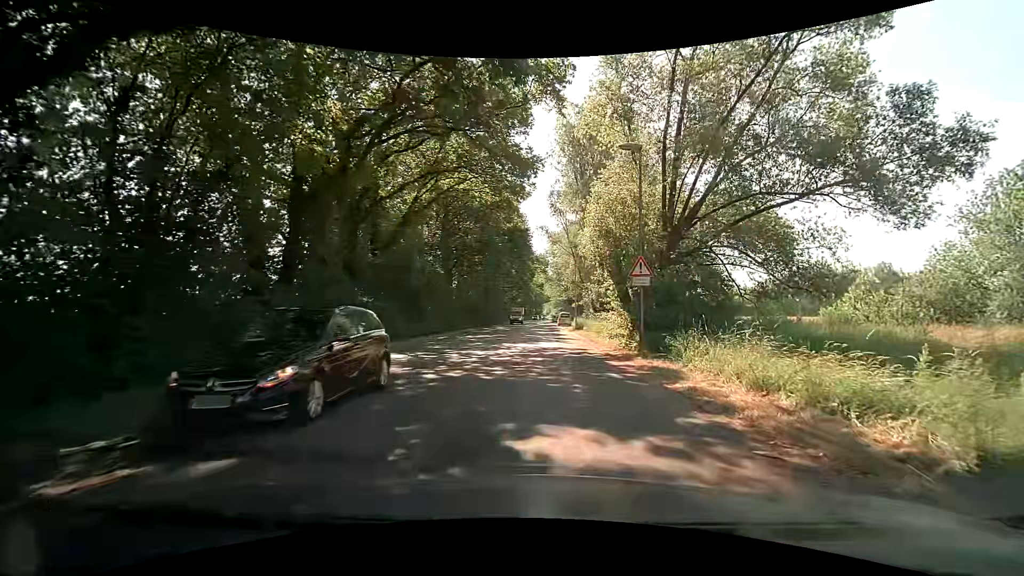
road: tertiary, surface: asphalt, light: Day
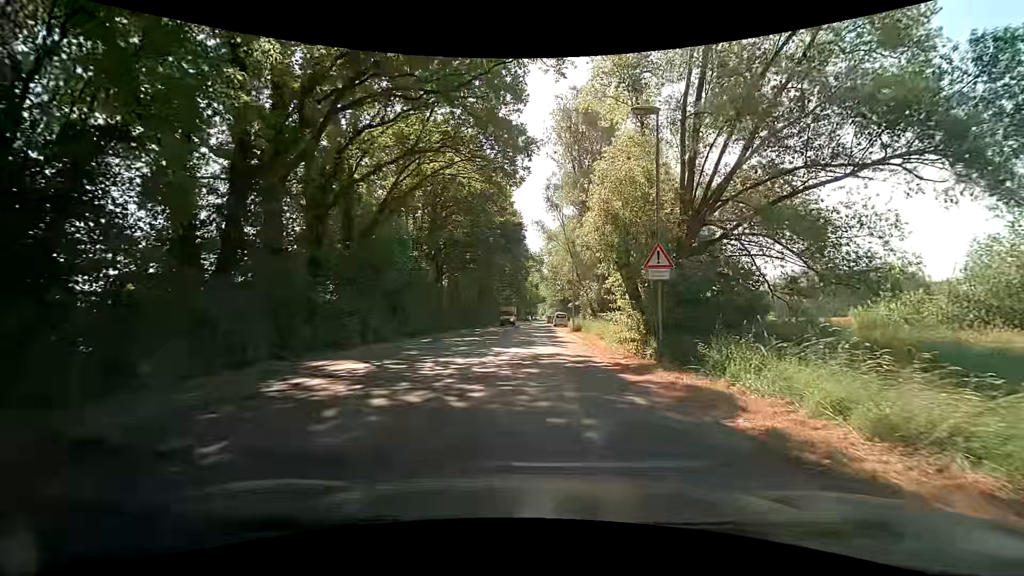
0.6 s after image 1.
(0.0, +3.4) m; 0°
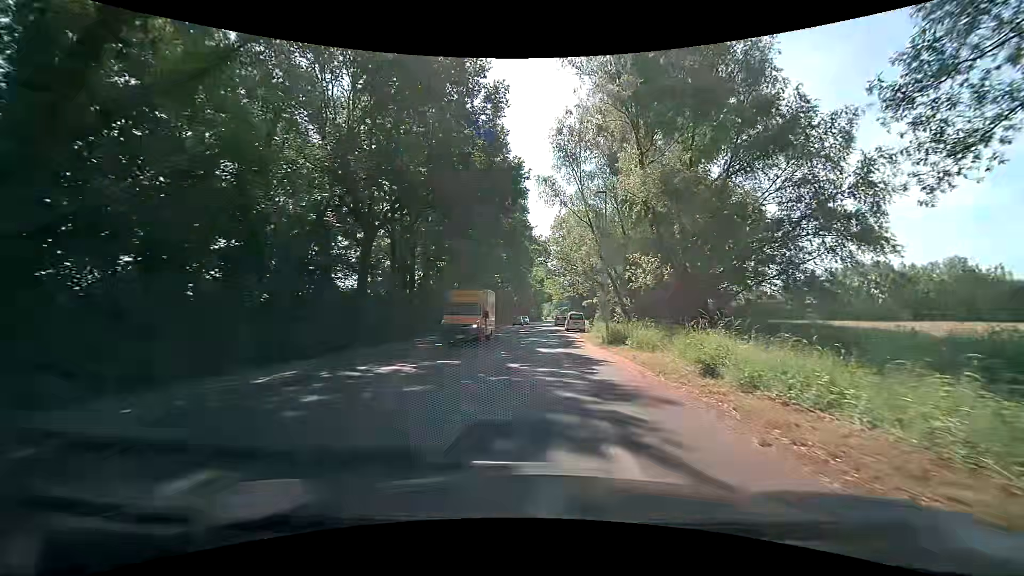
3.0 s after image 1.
(+0.1, +17.8) m; 0°
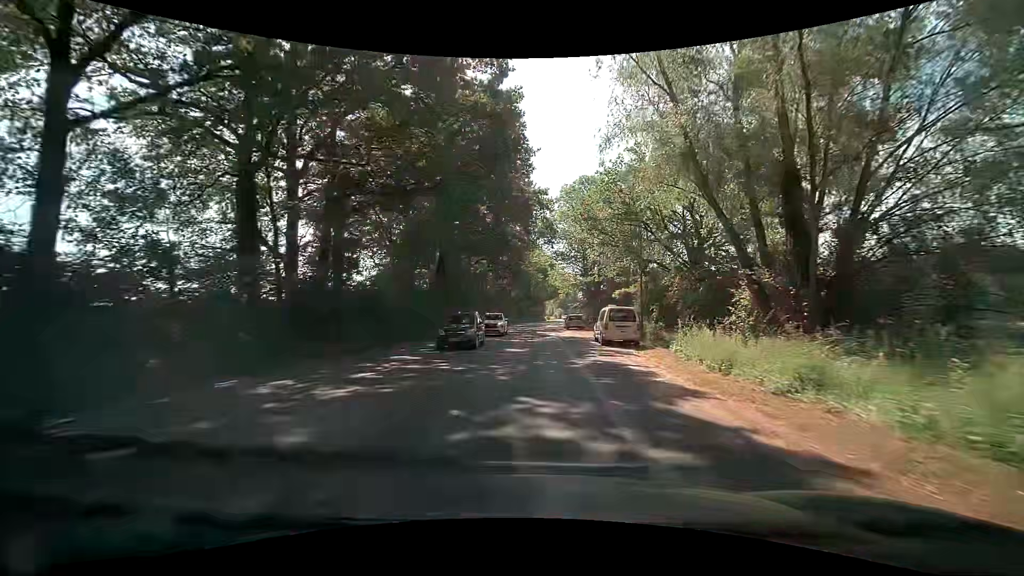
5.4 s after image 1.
(0.0, +24.3) m; 0°
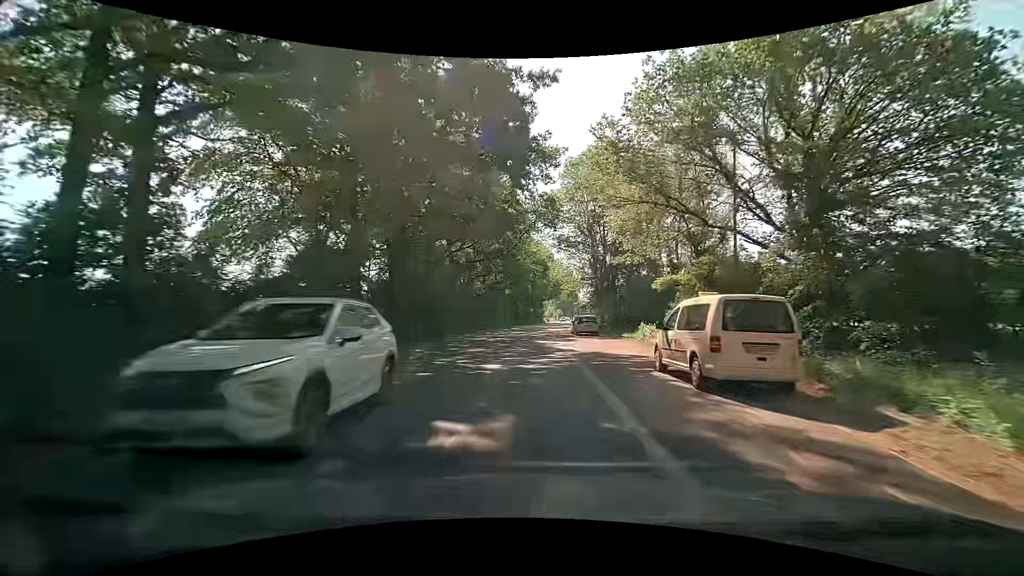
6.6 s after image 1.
(-0.2, +14.3) m; -1°
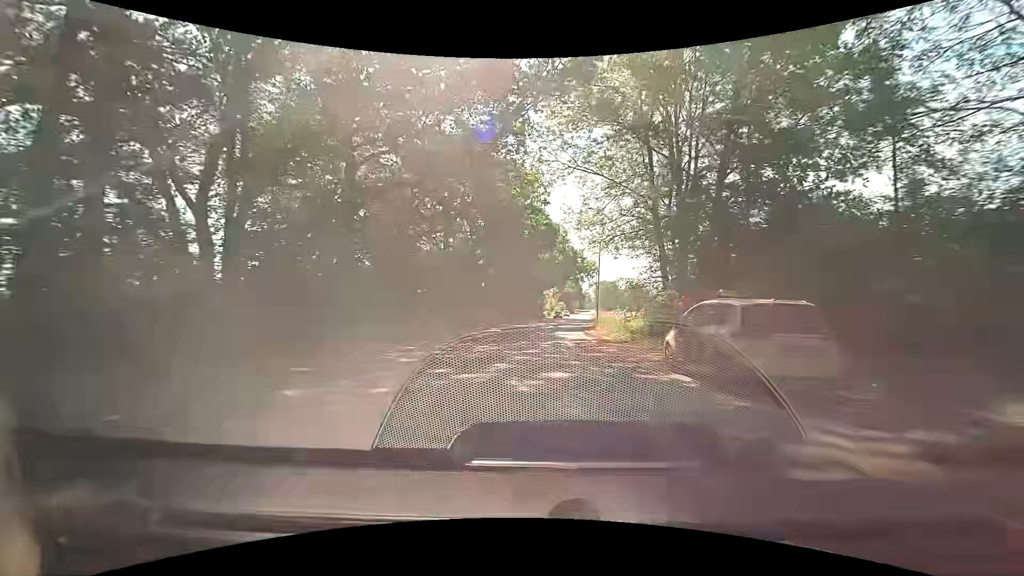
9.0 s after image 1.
(+0.3, +32.1) m; 0°
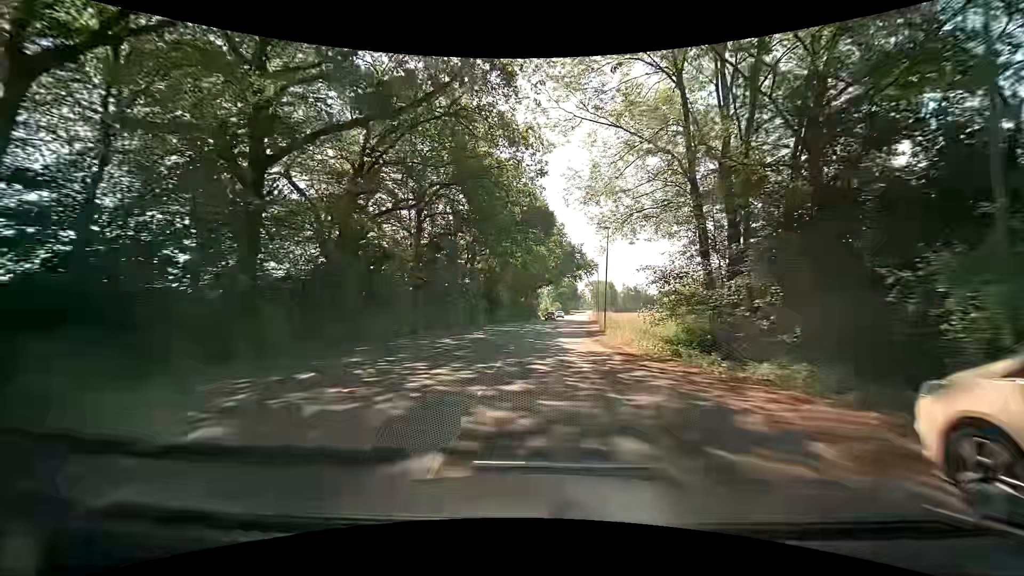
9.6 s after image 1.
(0.0, +8.3) m; +1°
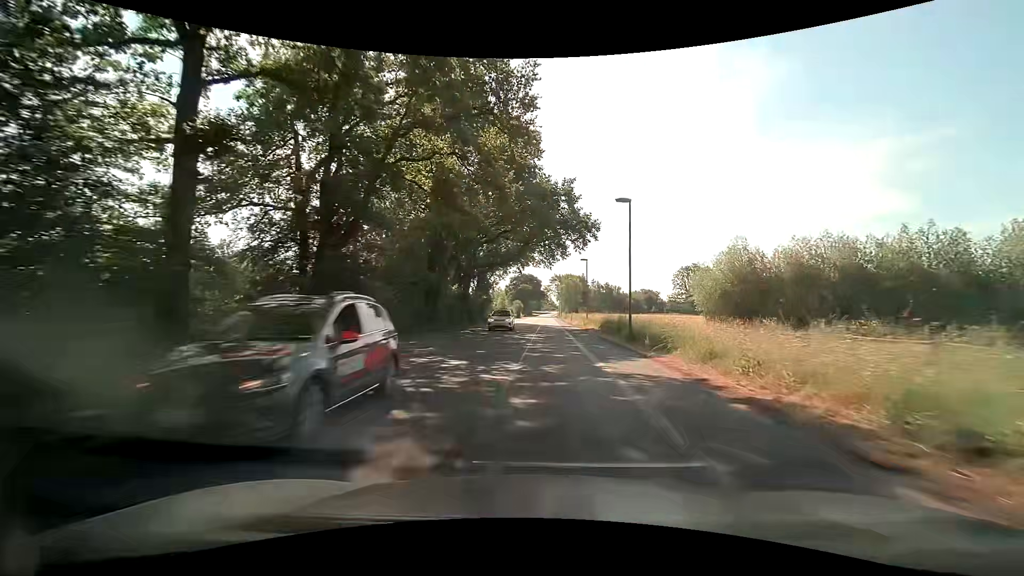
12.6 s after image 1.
(+0.8, +40.2) m; +4°
(0, +10) (0, +20) (0, +30) (+1, +40) (+1, +50) (+1, +60) (+2, +70) (+2, +80) (+2, +90) (+2, +100) m
